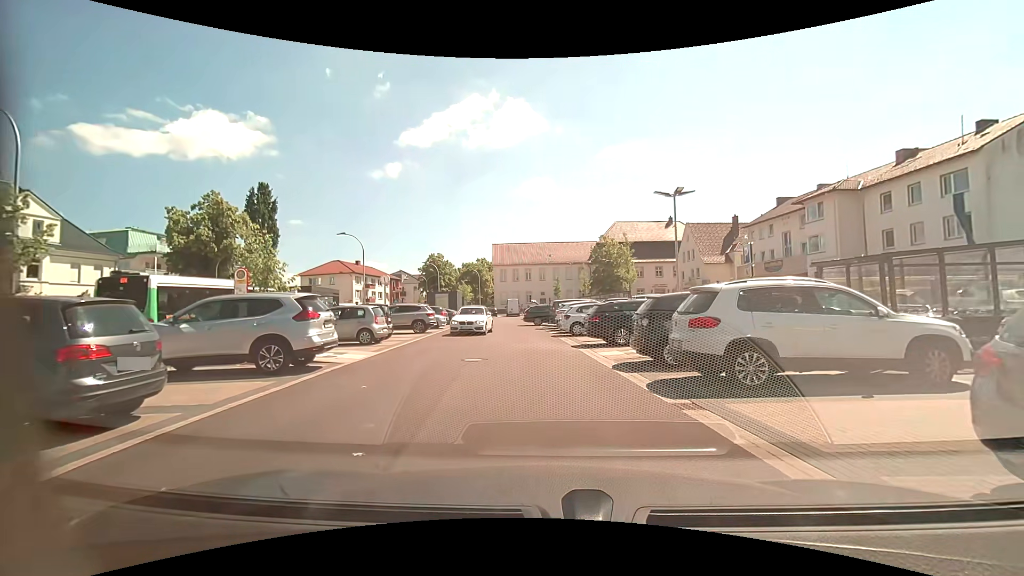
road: service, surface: asphalt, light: Day
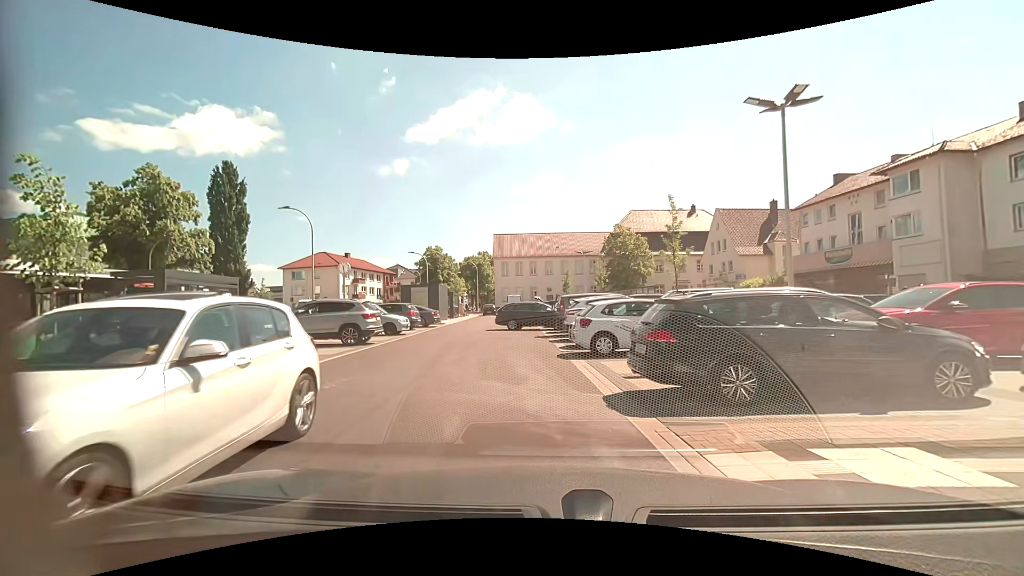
(+0.3, +9.8) m; +1°
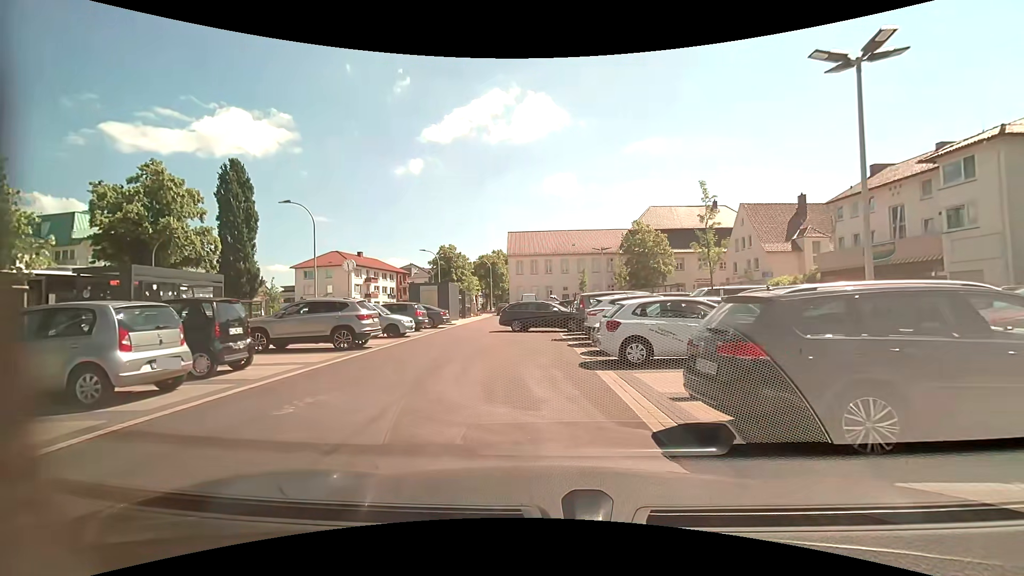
(-0.1, +2.0) m; -2°
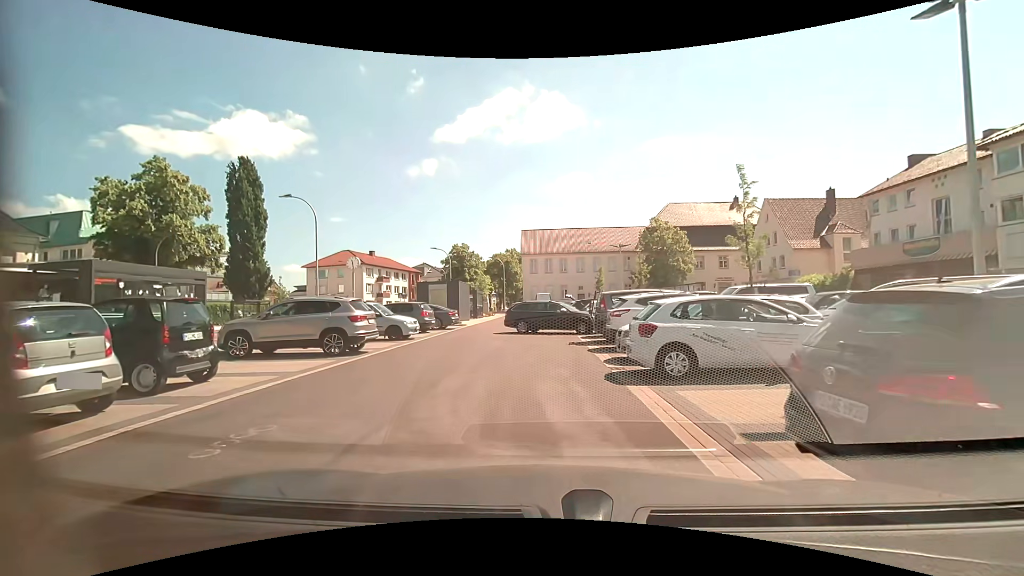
(0.0, +1.8) m; -1°
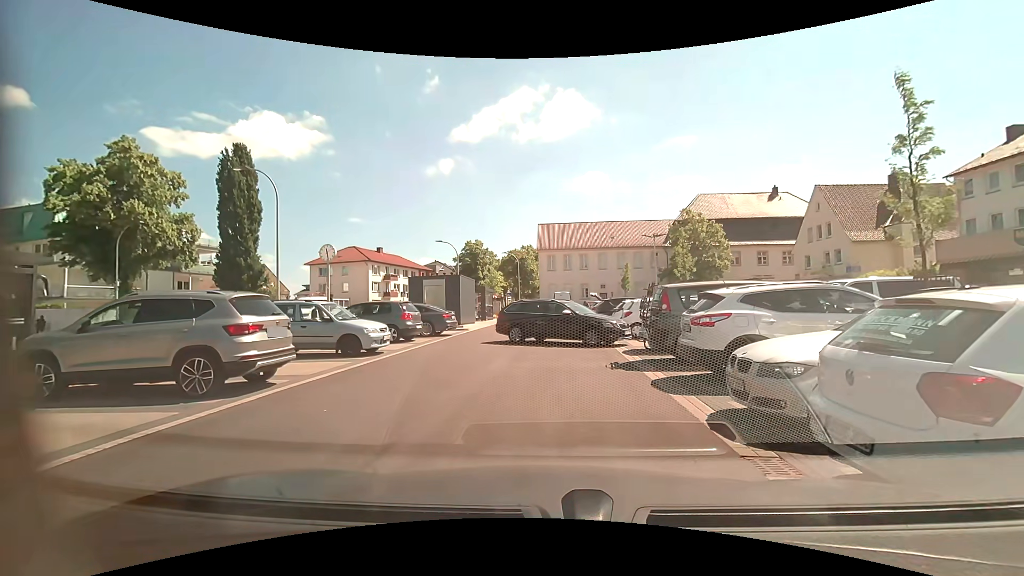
(-0.2, +6.0) m; -3°
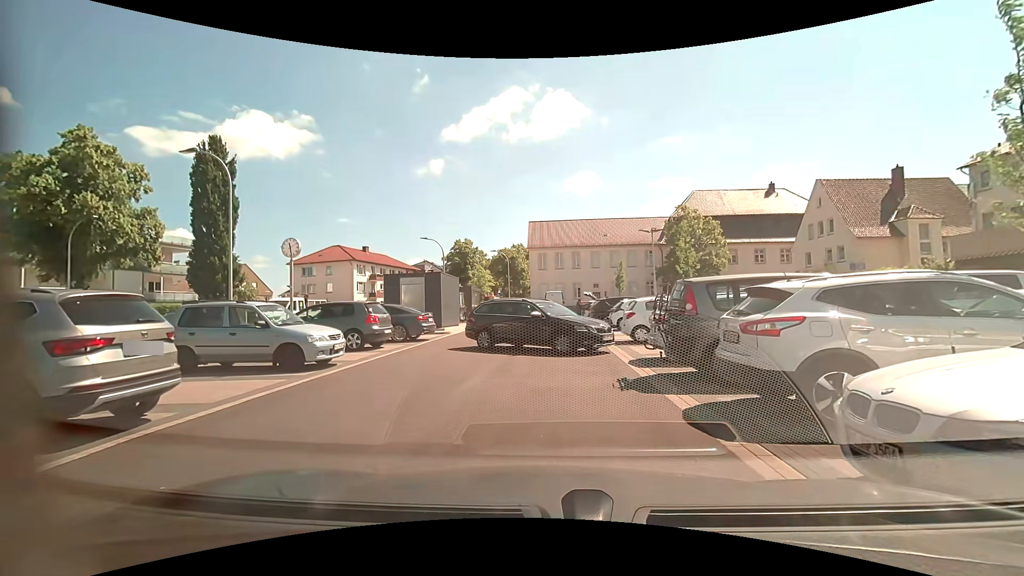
(+0.1, +2.5) m; +3°
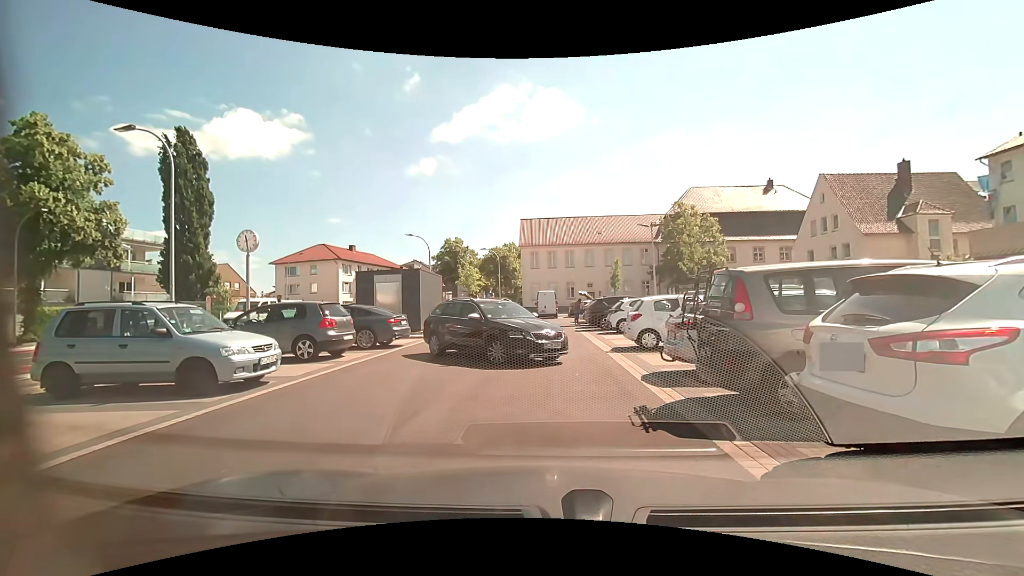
(0.0, +2.4) m; -1°
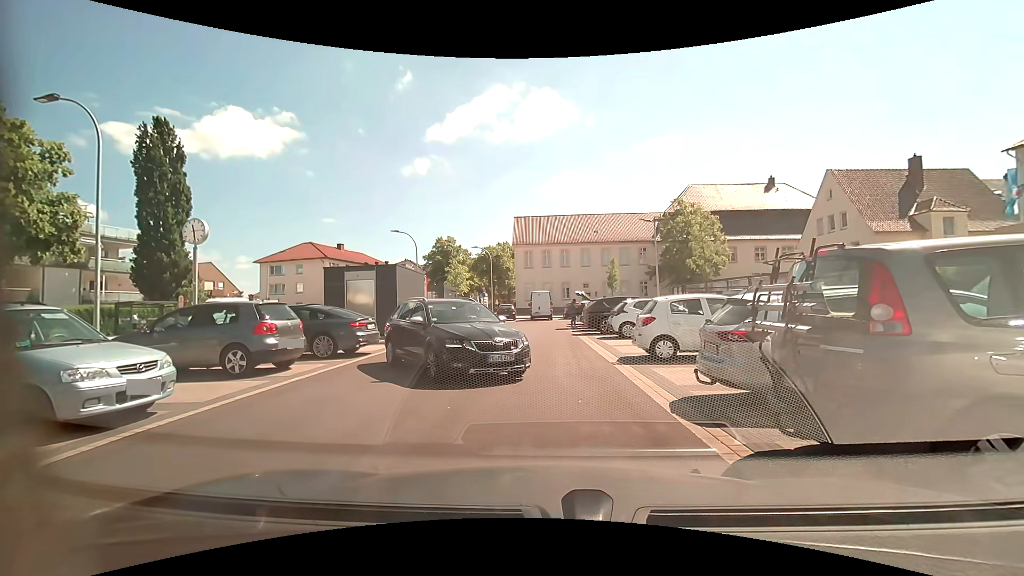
(0.0, +2.5) m; 0°
